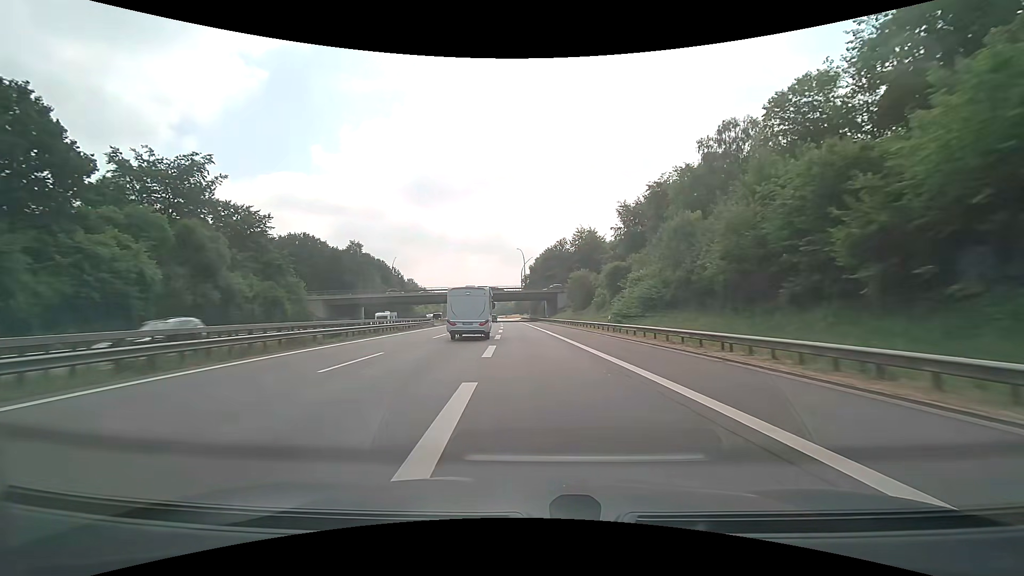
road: motorway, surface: asphalt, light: Day
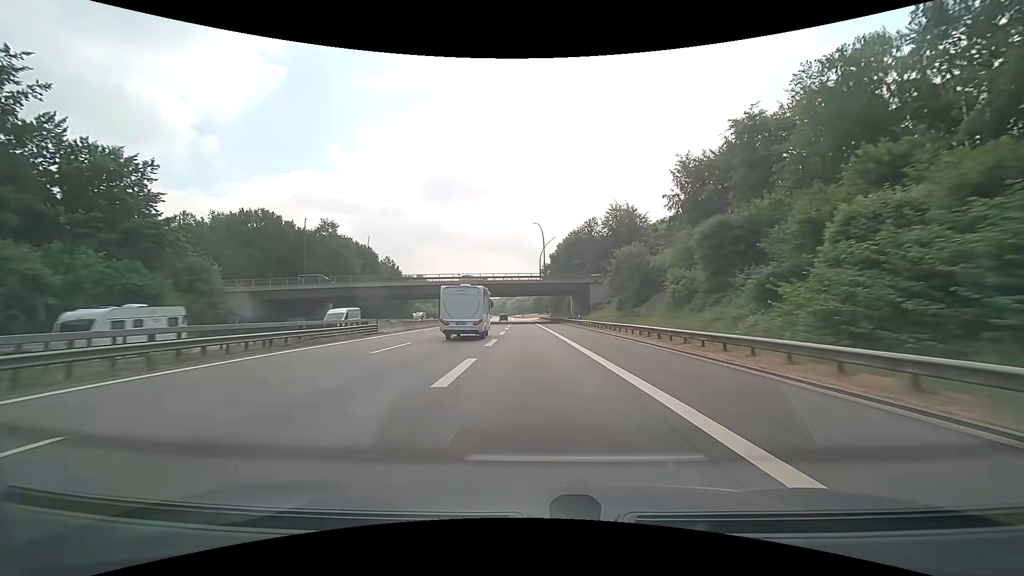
(-0.7, +30.8) m; -2°
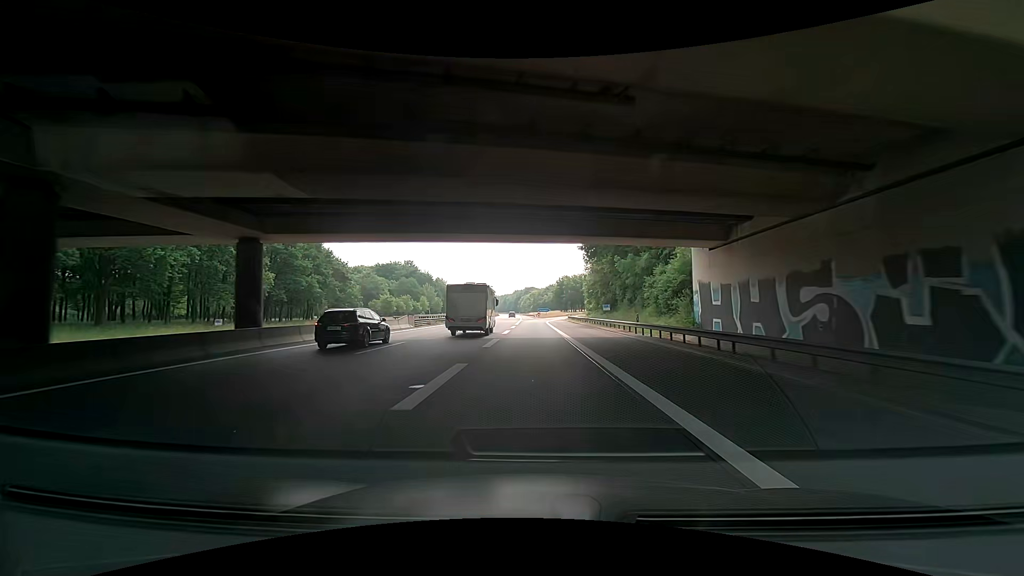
(-1.7, +74.4) m; -2°
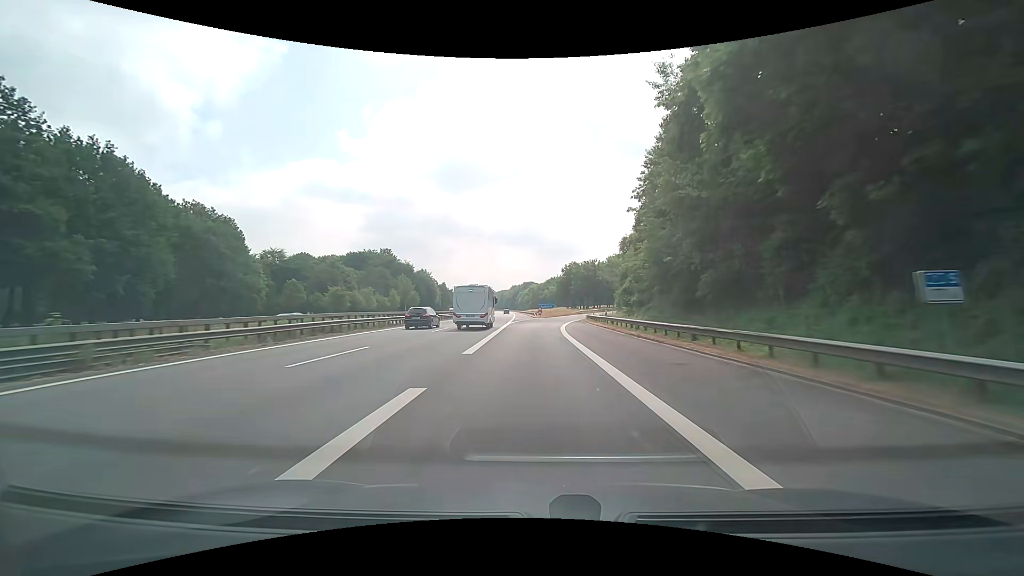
(+0.5, +40.1) m; 0°
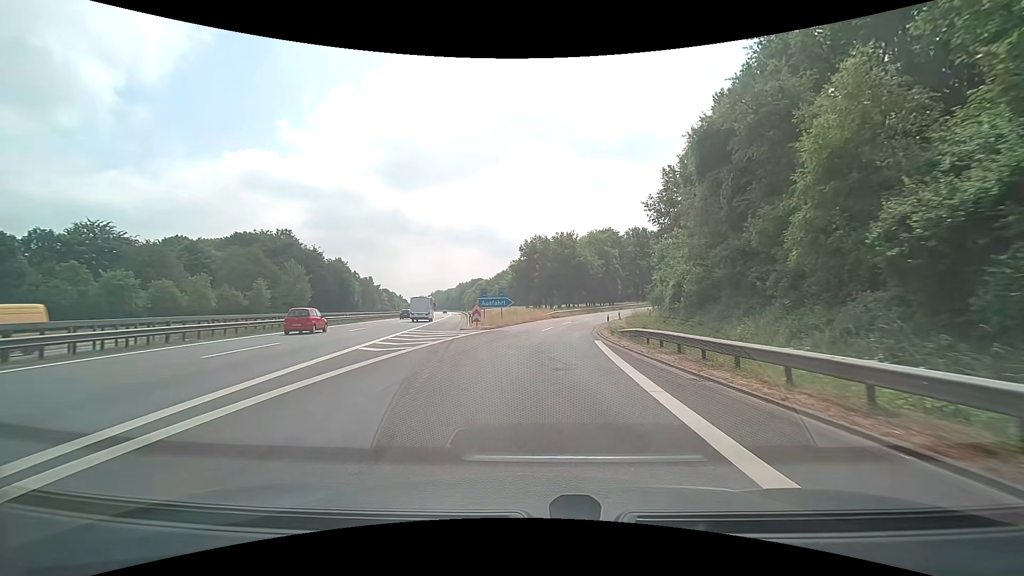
(+1.7, +49.9) m; +6°
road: motorway_link
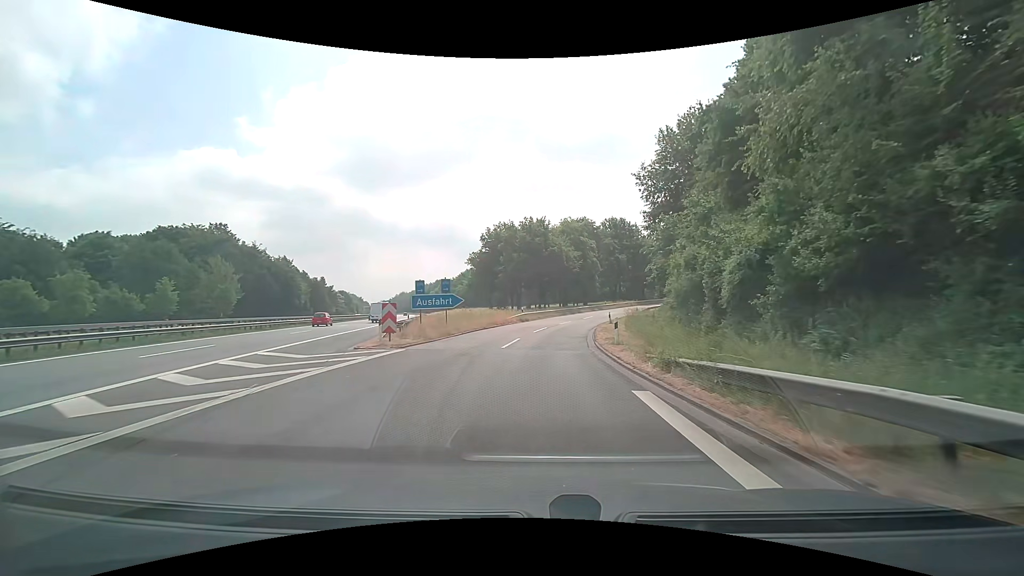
(+0.4, +14.6) m; +4°
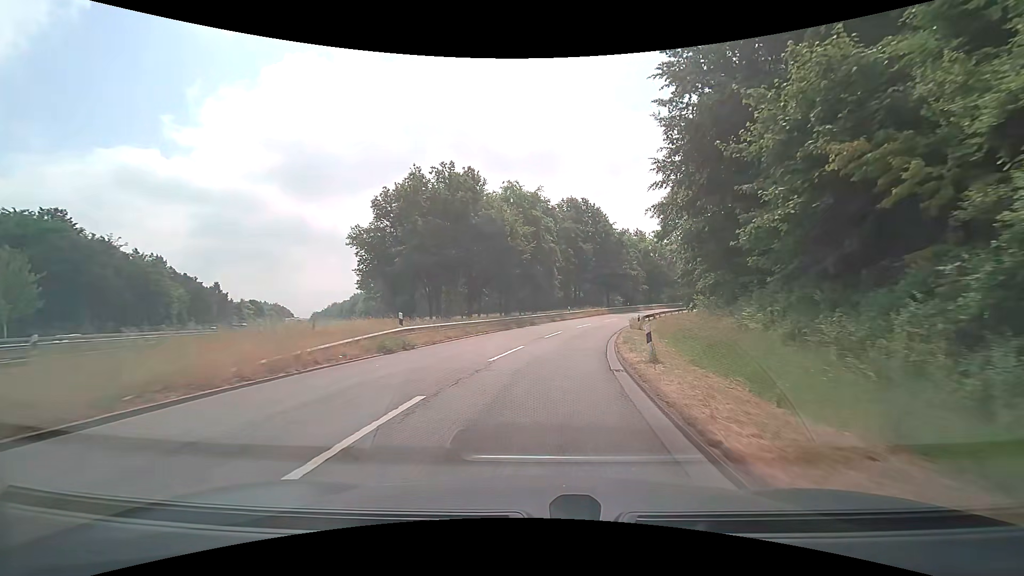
(+1.6, +28.8) m; +6°
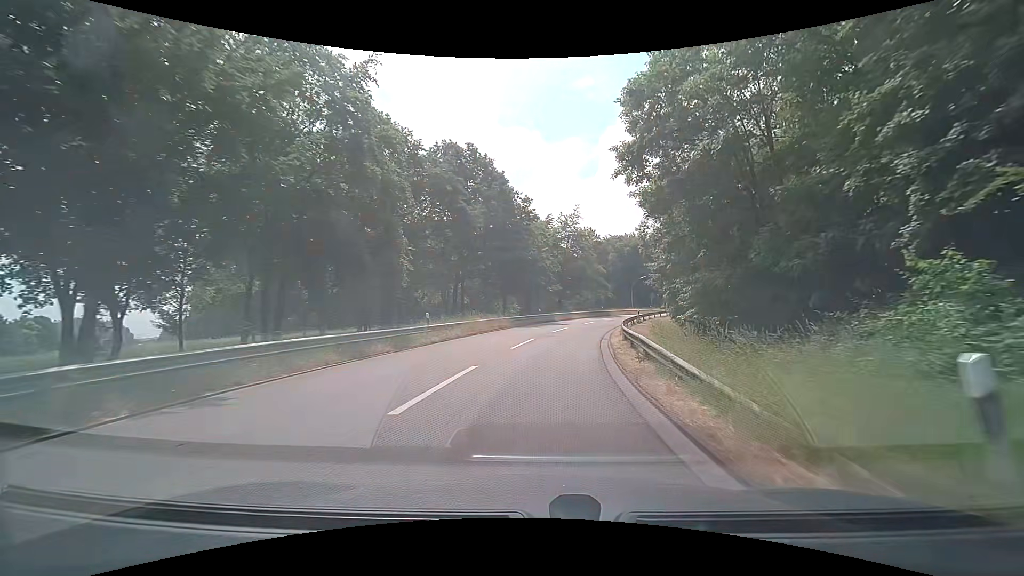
(+3.1, +31.0) m; +12°
(0, +10) (+1, +20) (+3, +30) (+5, +40) (+8, +49) (+11, +59) (+15, +68) (+20, +76) (+26, +85) (+32, +93) m
